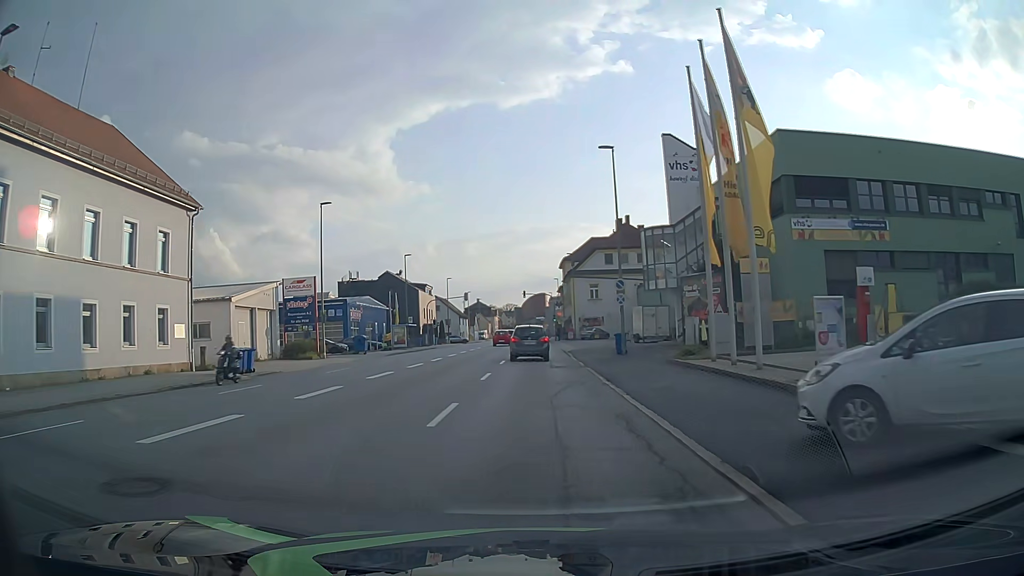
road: tertiary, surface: asphalt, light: Day
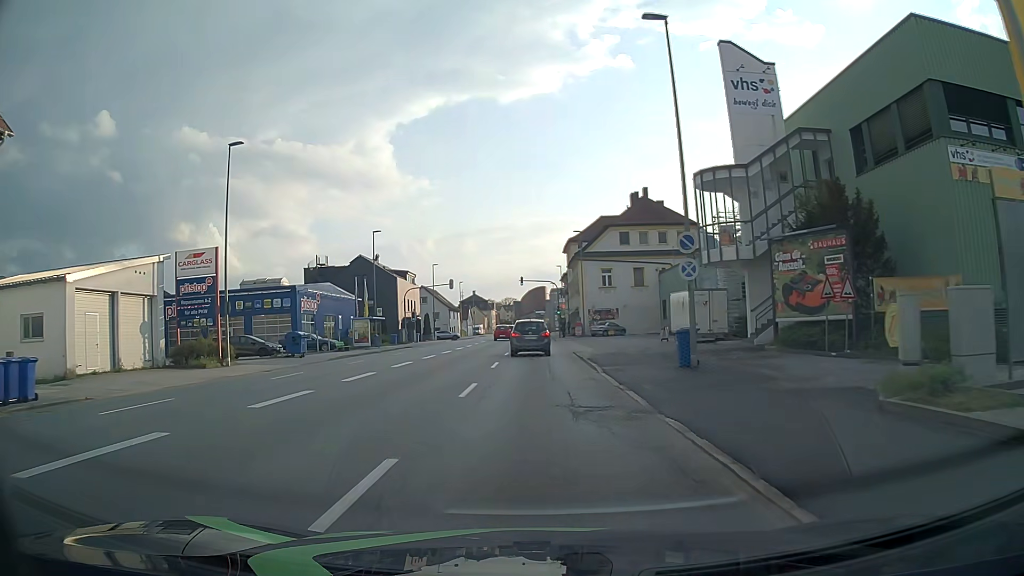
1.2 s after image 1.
(-0.1, +14.6) m; 0°
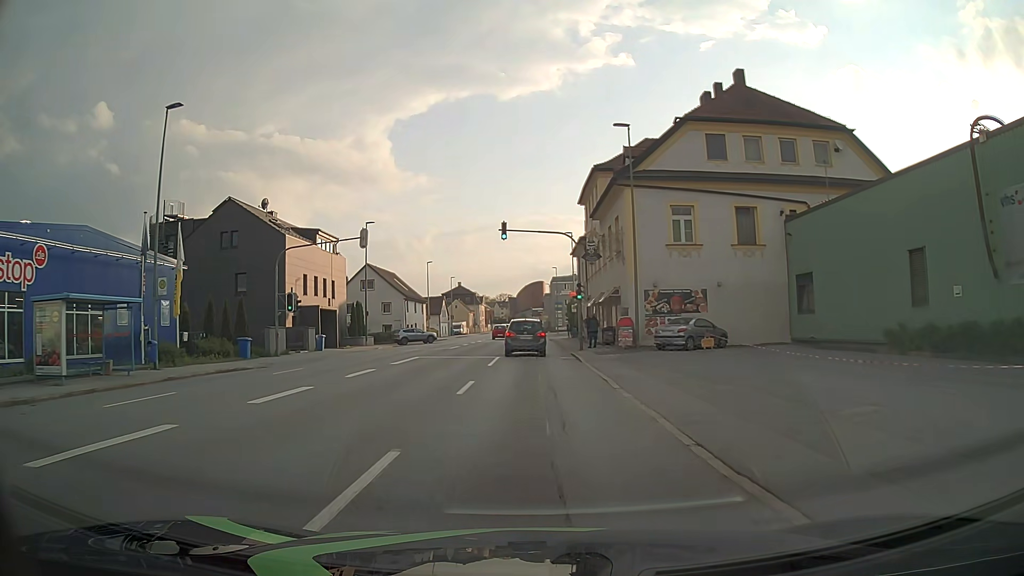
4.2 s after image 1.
(+0.1, +35.7) m; 0°
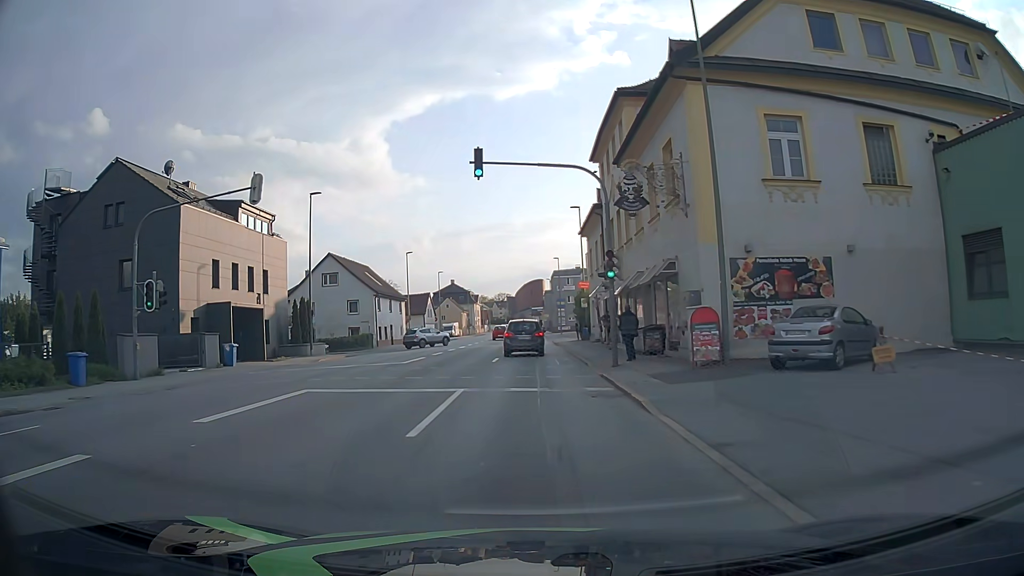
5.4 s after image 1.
(0.0, +14.1) m; 0°
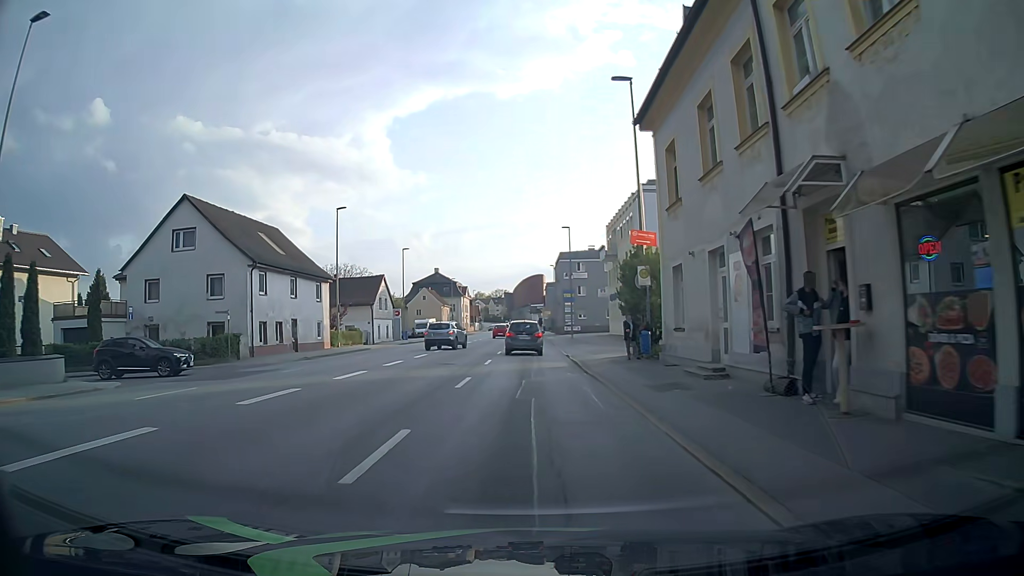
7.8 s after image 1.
(-0.1, +28.2) m; 0°
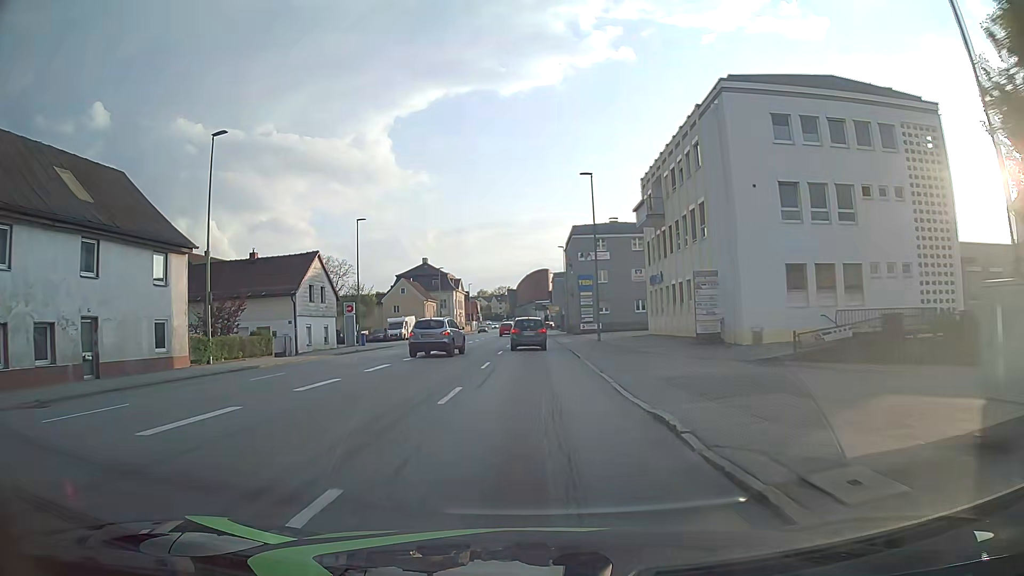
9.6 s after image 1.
(-0.2, +21.4) m; -1°
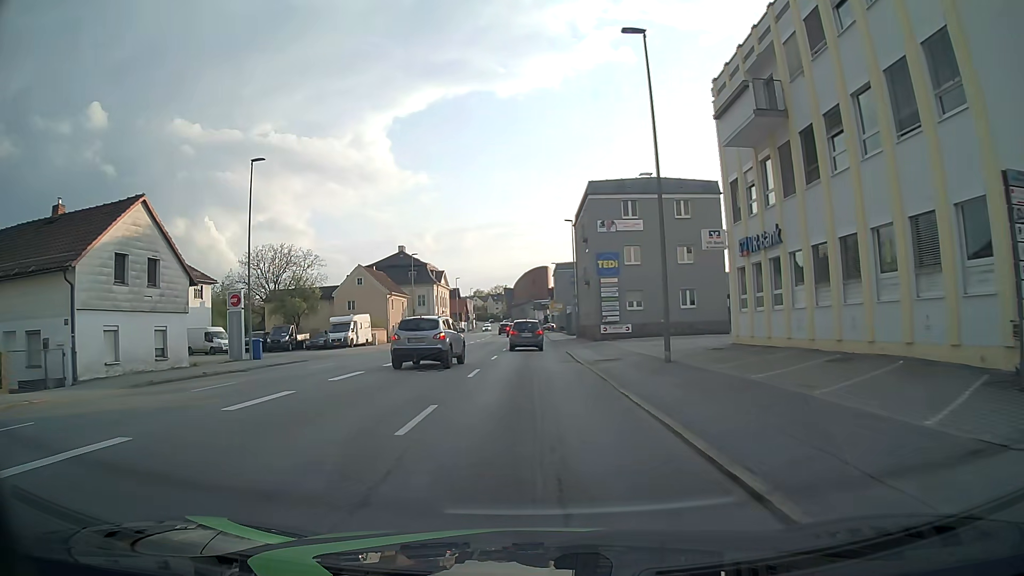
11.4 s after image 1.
(+0.1, +21.2) m; 0°
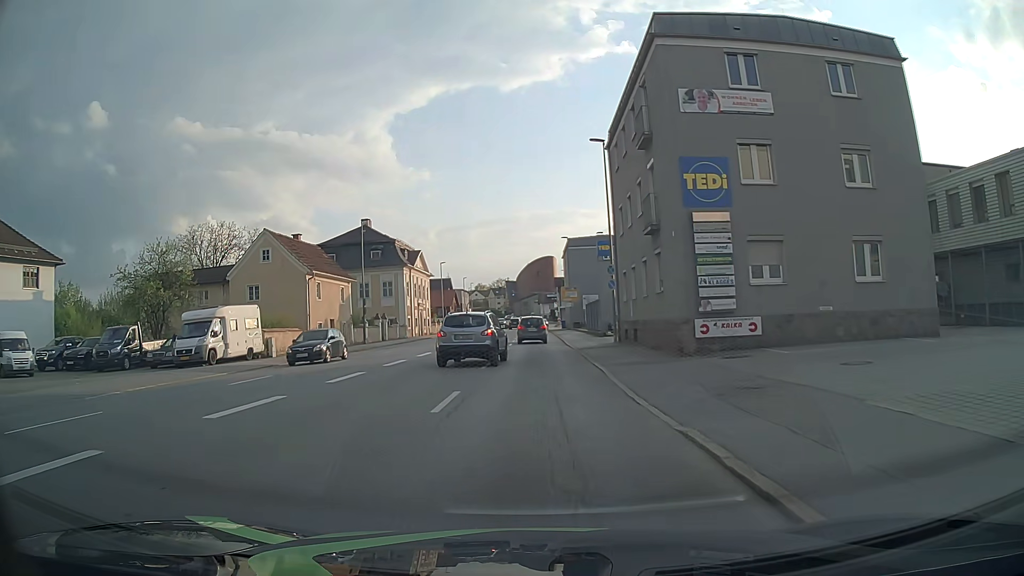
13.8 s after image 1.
(+0.1, +24.9) m; 0°
(0, +10) (0, +20) (0, +30) (0, +40) (0, +50) (0, +60) (0, +70) (0, +80) (+1, +90) (+2, +100) m
